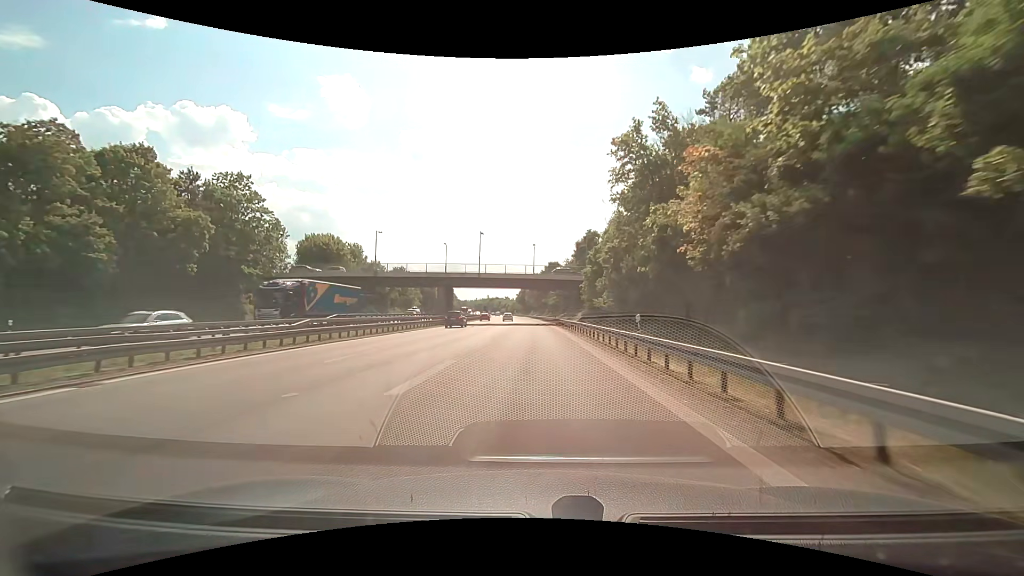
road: motorway_link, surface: asphalt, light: Day
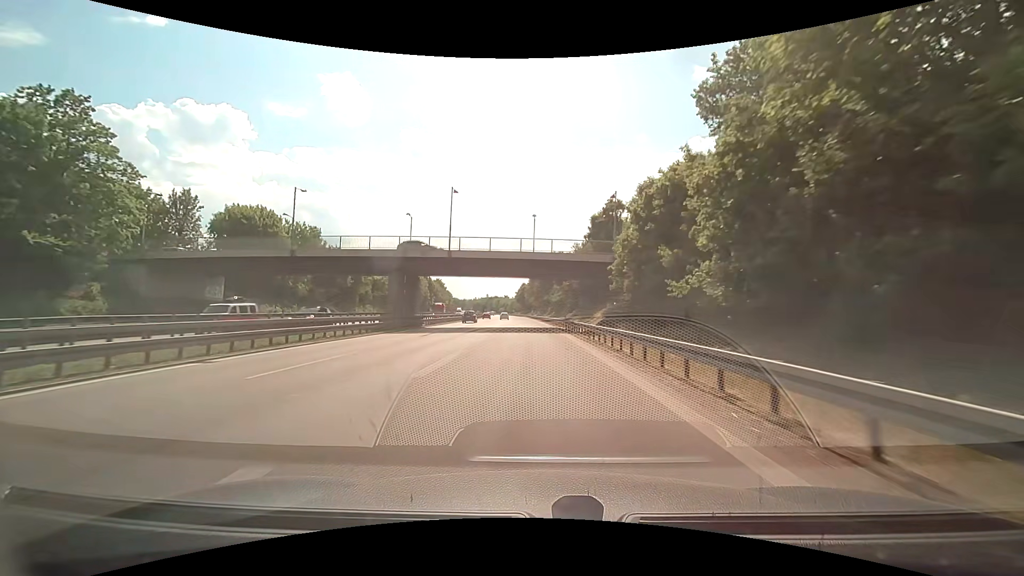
(-0.1, +22.3) m; 0°
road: motorway
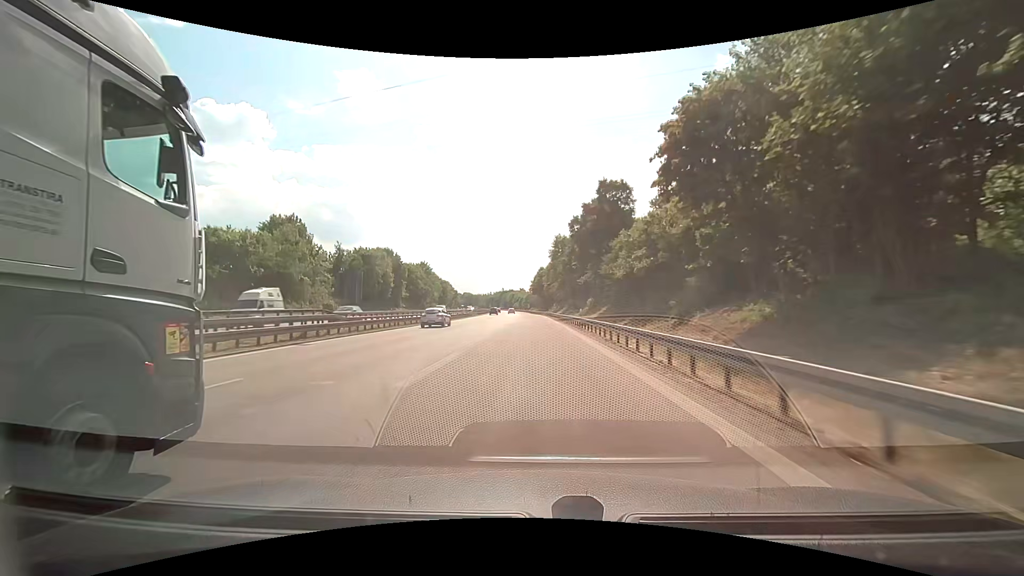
(-1.4, +62.2) m; -3°
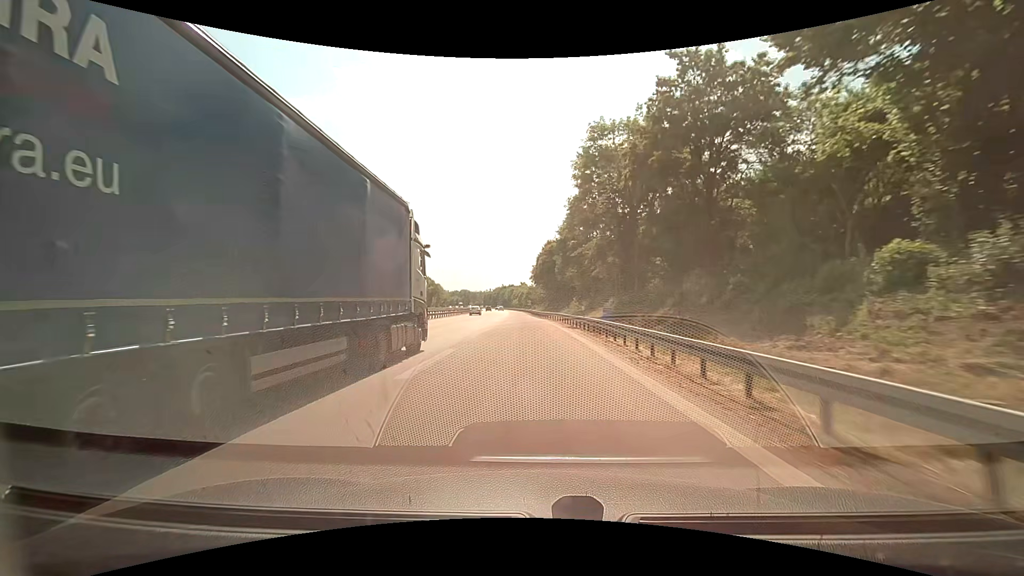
(0.0, +59.2) m; 0°
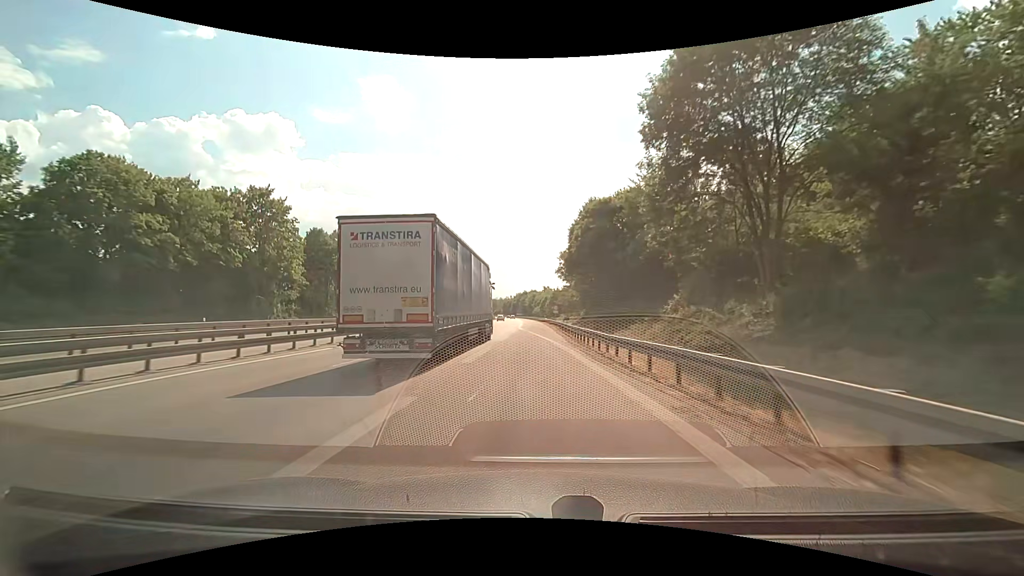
(-0.9, +43.2) m; -2°
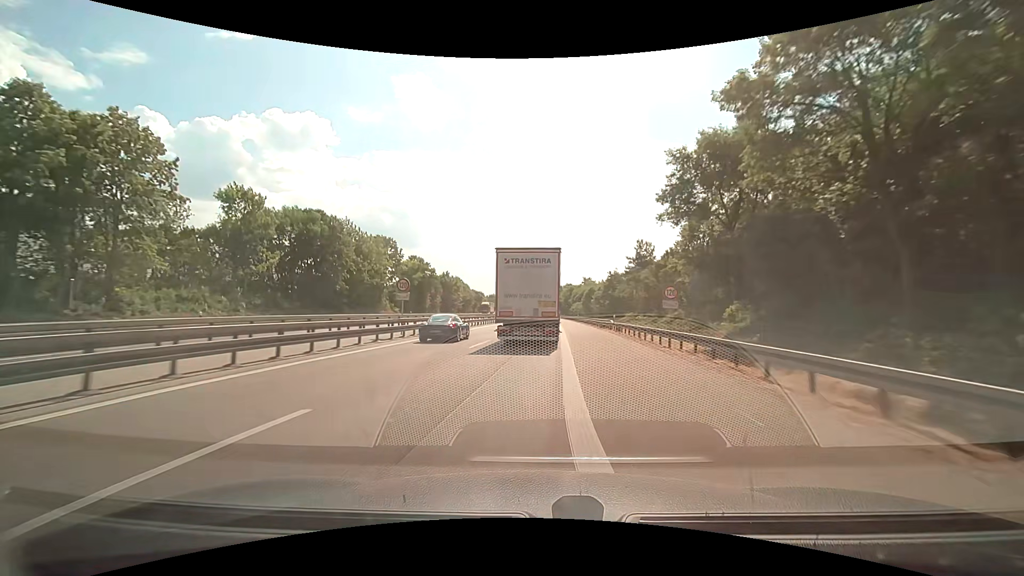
(-2.1, +49.6) m; -4°
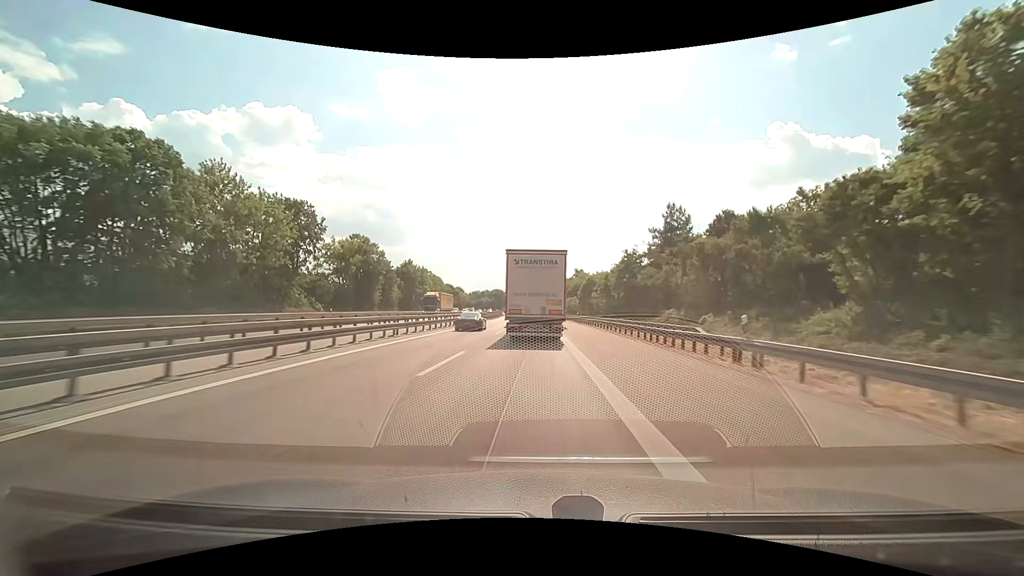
(+0.3, +26.9) m; +2°
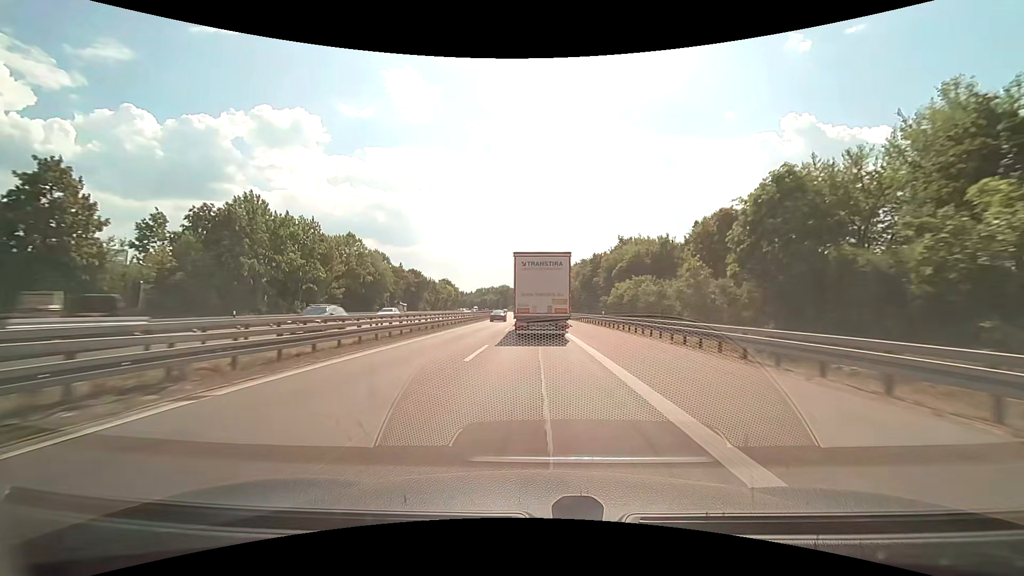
(-0.3, +69.2) m; -1°
(0, +10) (0, +20) (0, +30) (0, +40) (0, +50) (-1, +60) (-1, +70) (-1, +80) (-2, +90) (-2, +100) m
